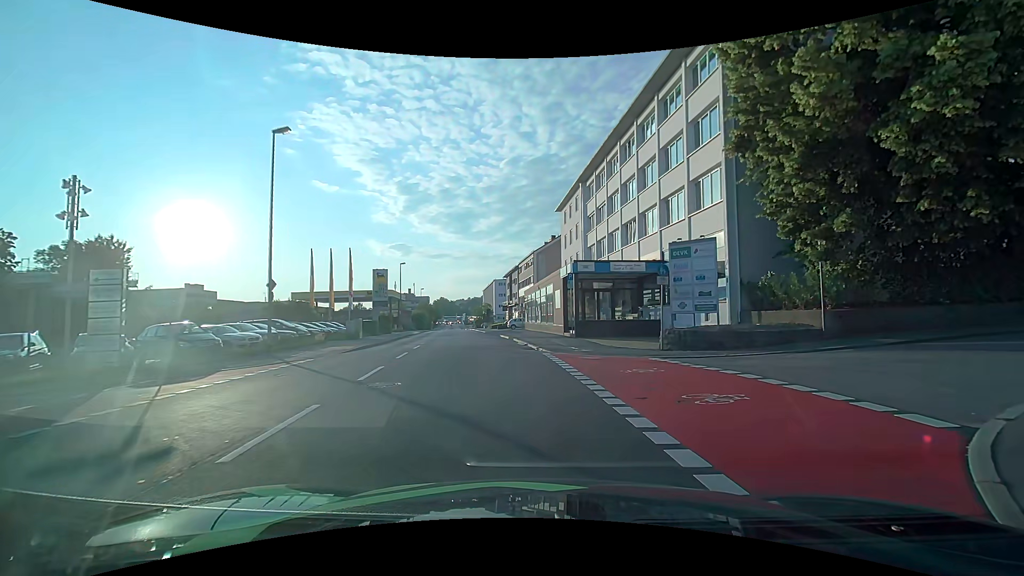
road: tertiary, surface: asphalt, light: Day
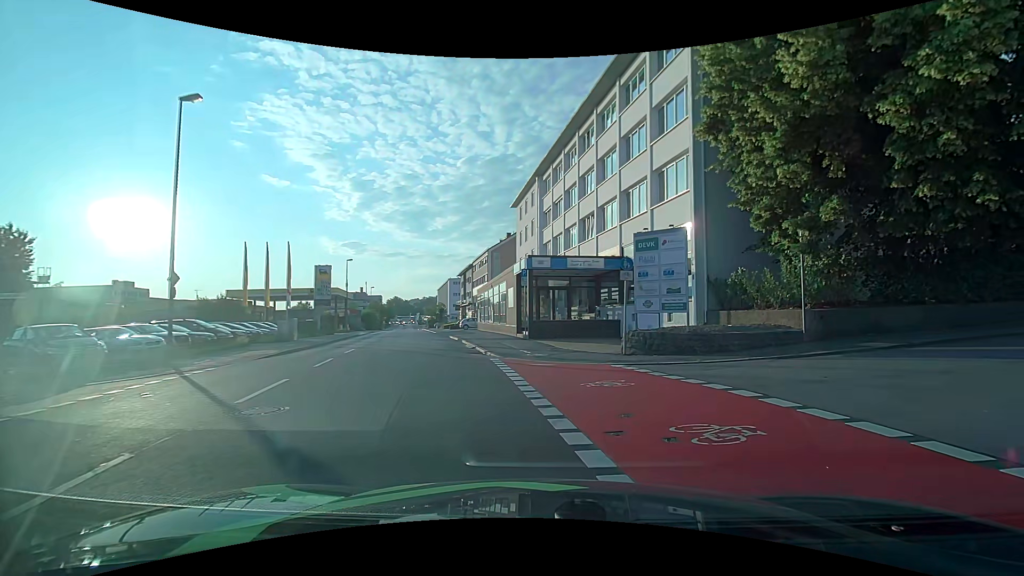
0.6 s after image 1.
(+0.1, +2.4) m; +5°
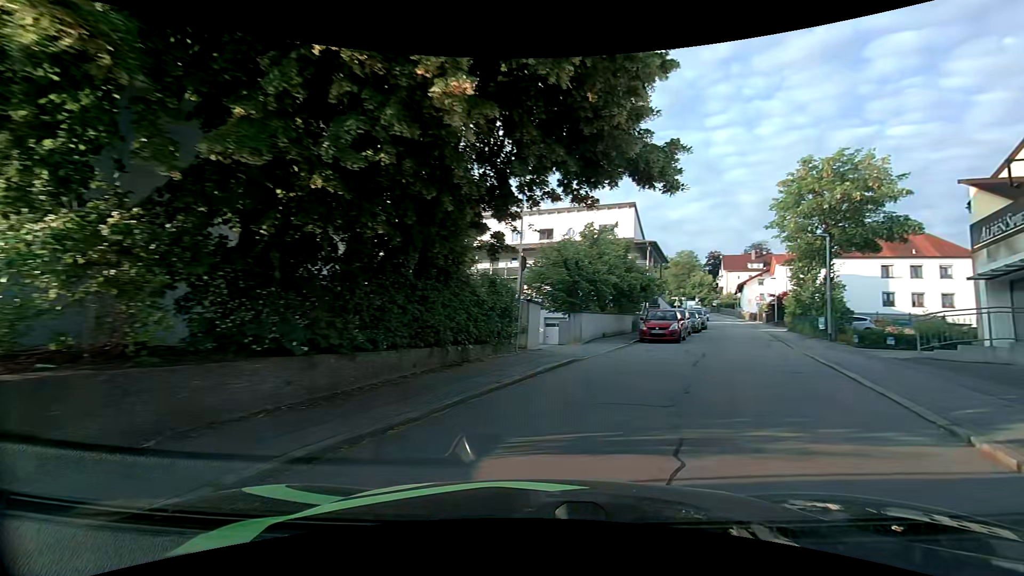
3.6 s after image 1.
(+4.8, +9.7) m; +60°
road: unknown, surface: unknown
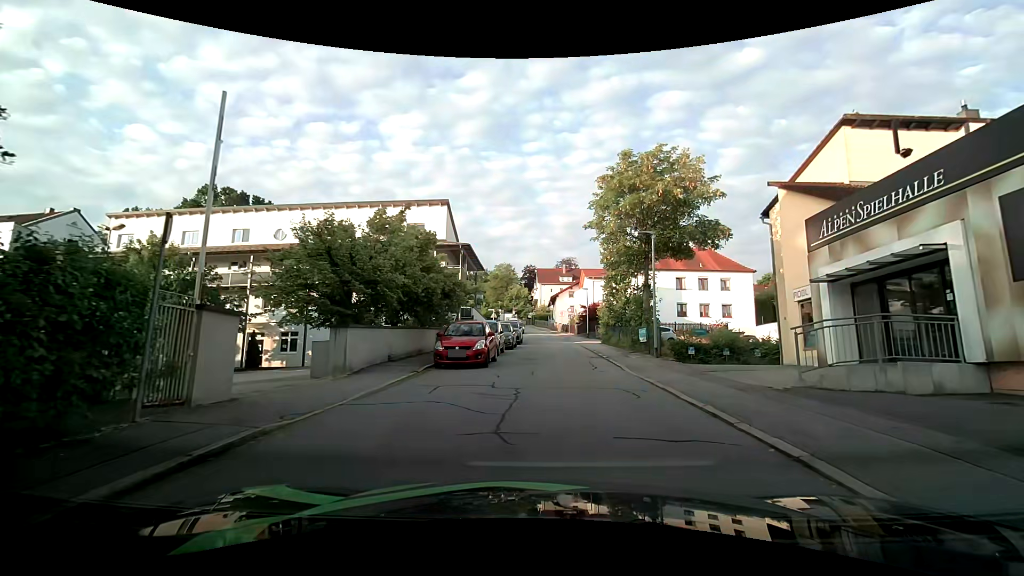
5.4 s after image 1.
(+1.6, +6.7) m; +21°
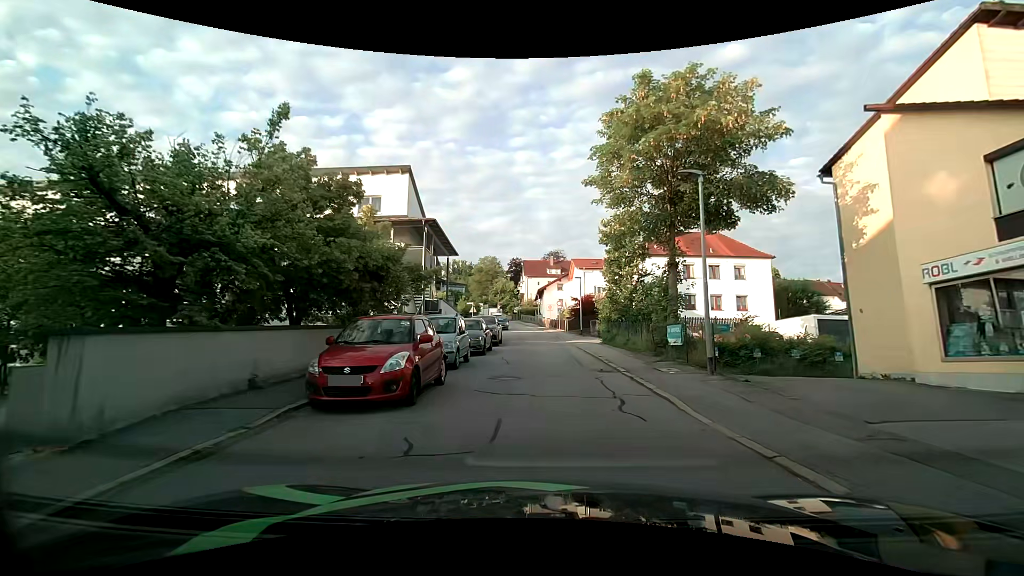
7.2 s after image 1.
(+0.1, +7.8) m; +1°
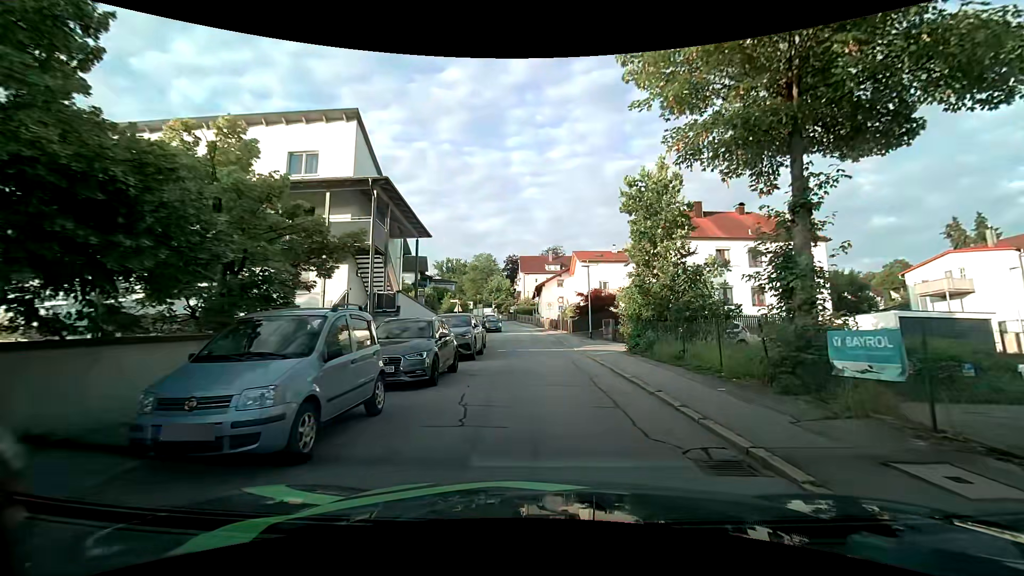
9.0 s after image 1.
(0.0, +9.0) m; +1°
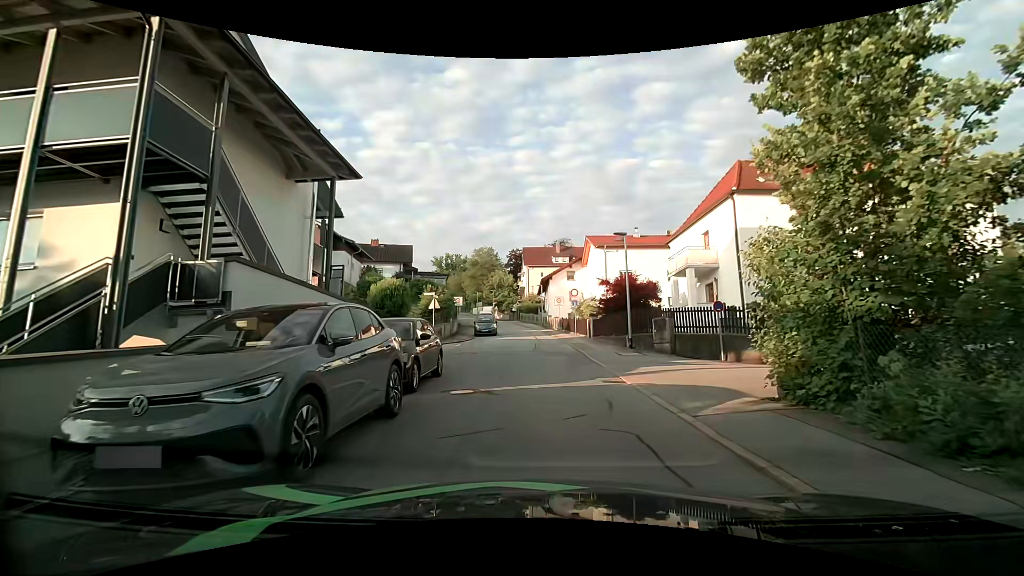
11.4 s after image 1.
(-0.1, +12.6) m; 0°
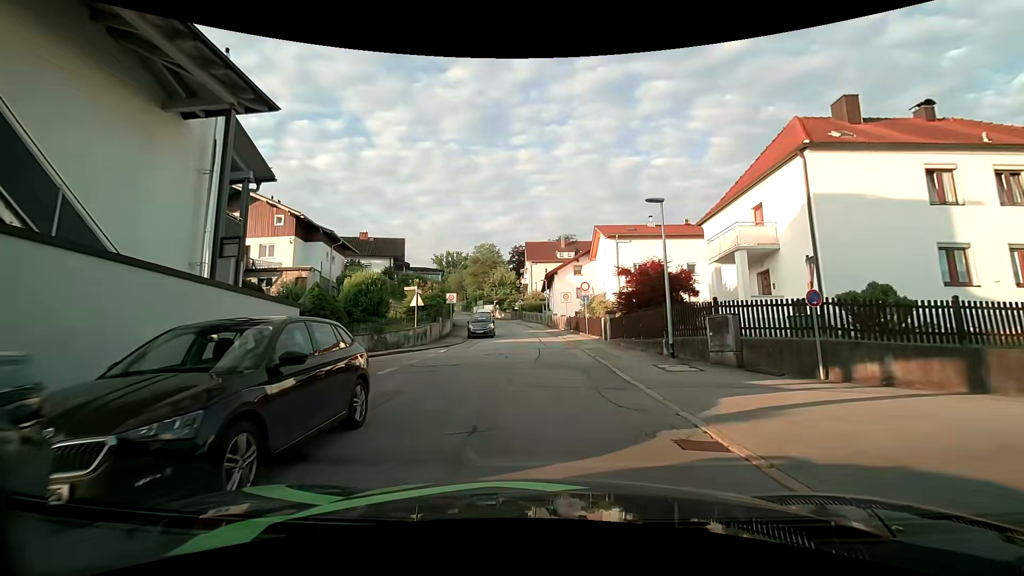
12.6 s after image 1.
(-0.1, +5.8) m; -1°
